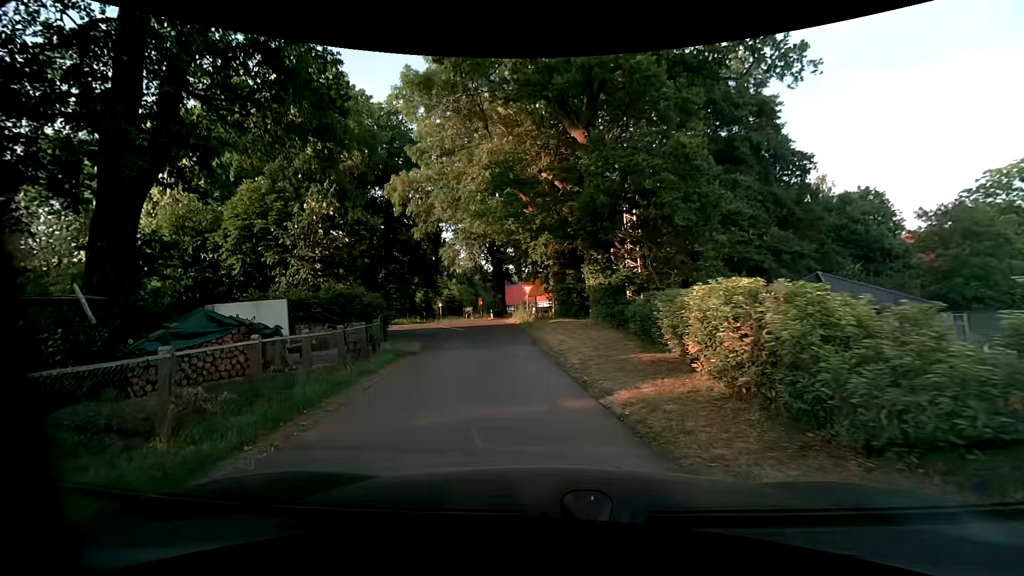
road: secondary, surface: asphalt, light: Day
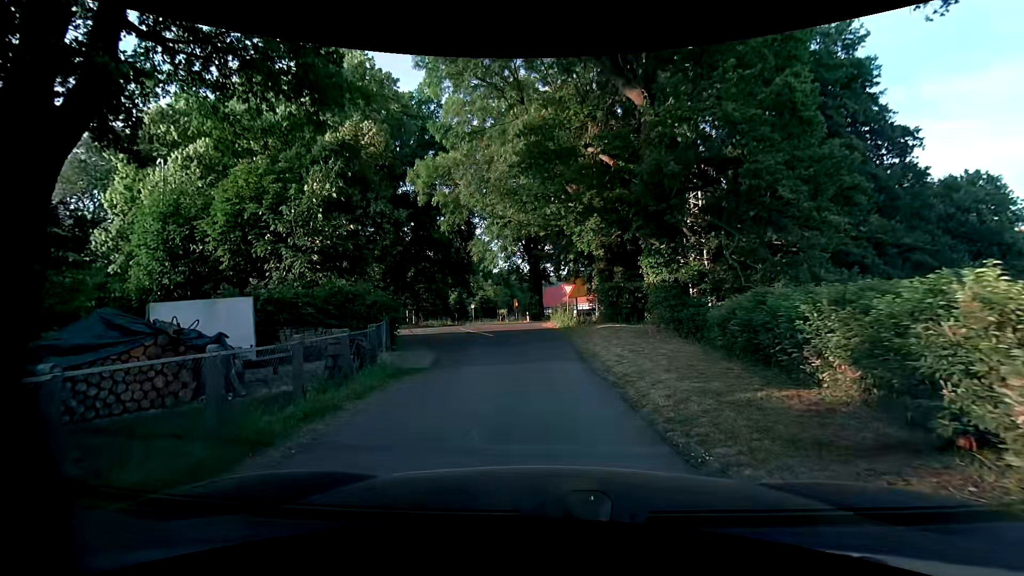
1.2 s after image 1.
(-0.1, +4.2) m; -3°
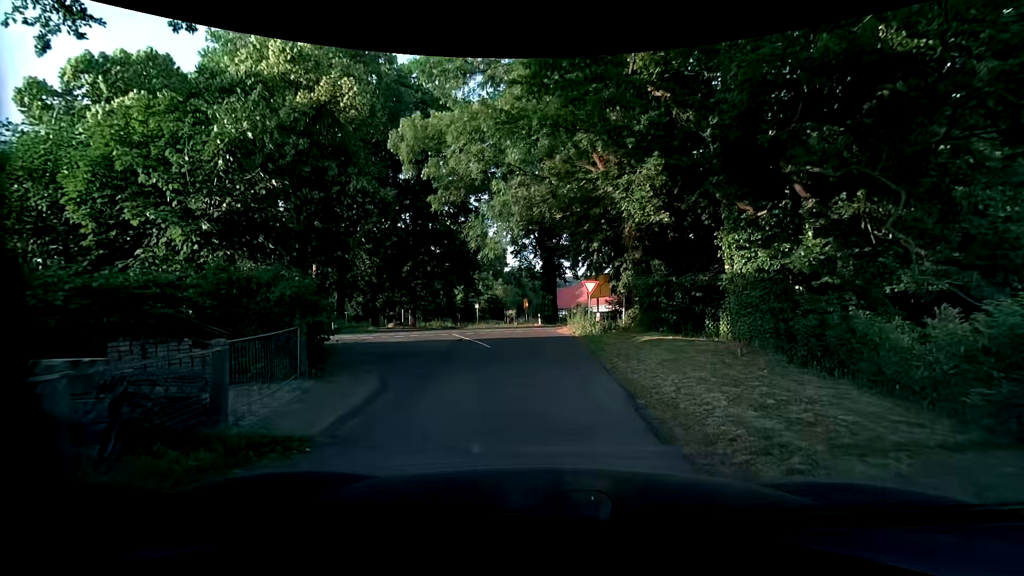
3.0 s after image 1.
(-0.1, +6.5) m; -2°
